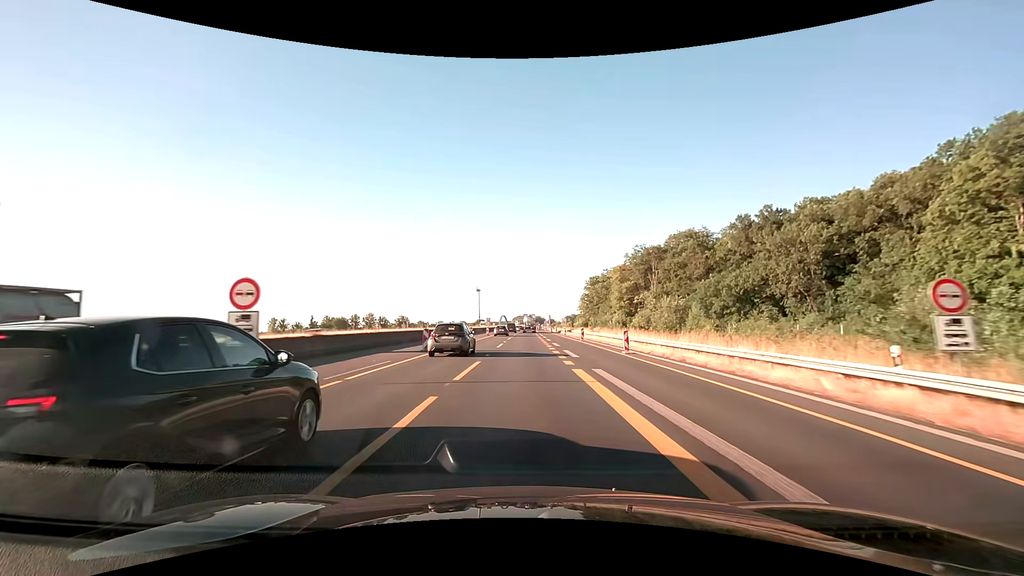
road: motorway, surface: asphalt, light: Day
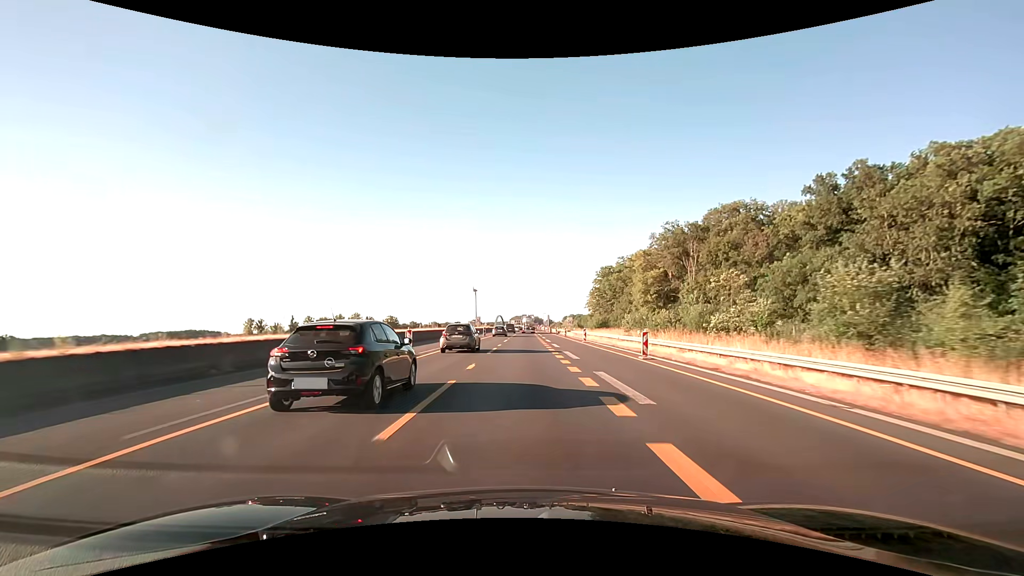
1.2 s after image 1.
(+0.1, +25.0) m; 0°
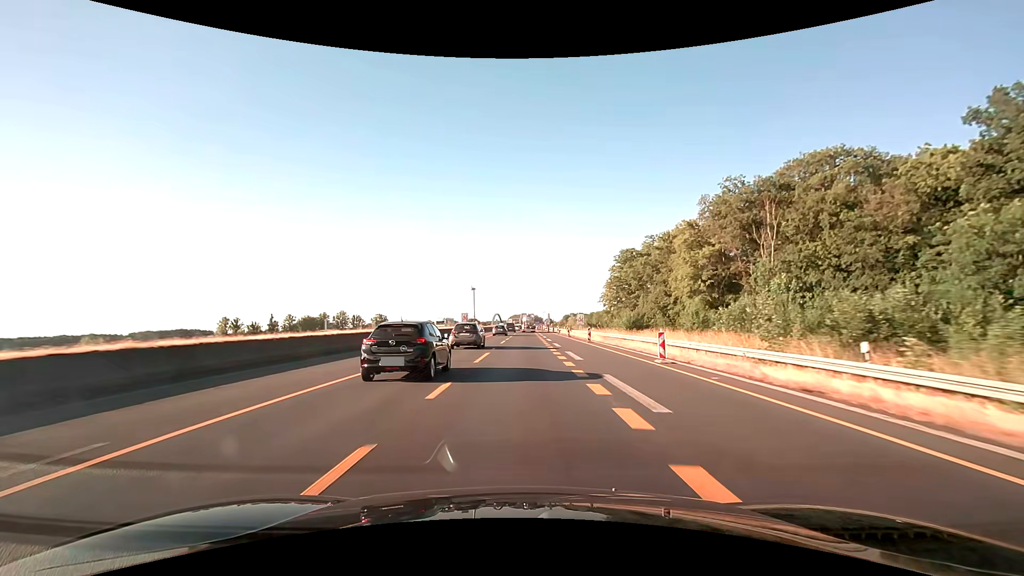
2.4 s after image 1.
(0.0, +25.0) m; 0°
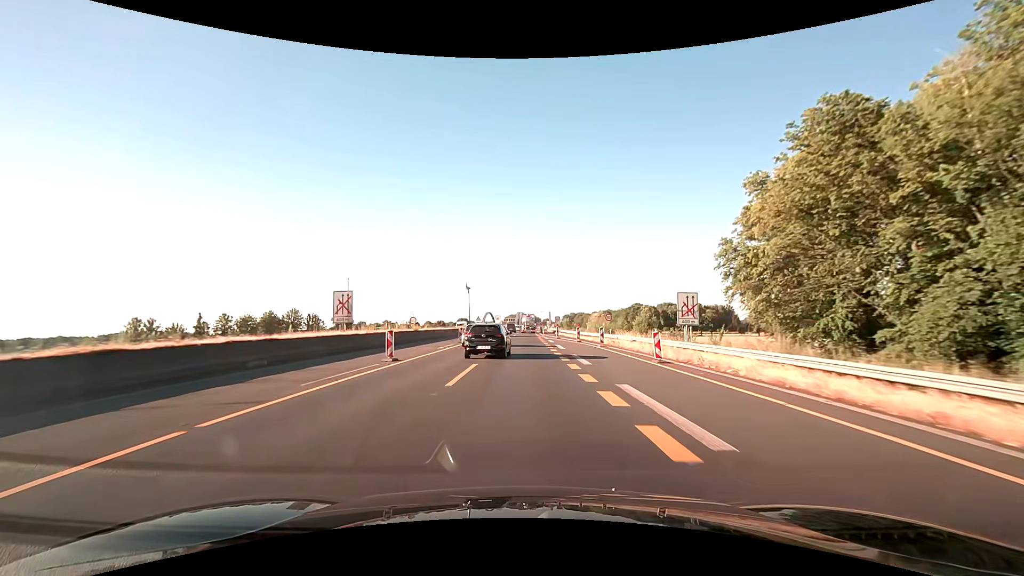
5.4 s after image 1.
(+0.1, +62.5) m; 0°
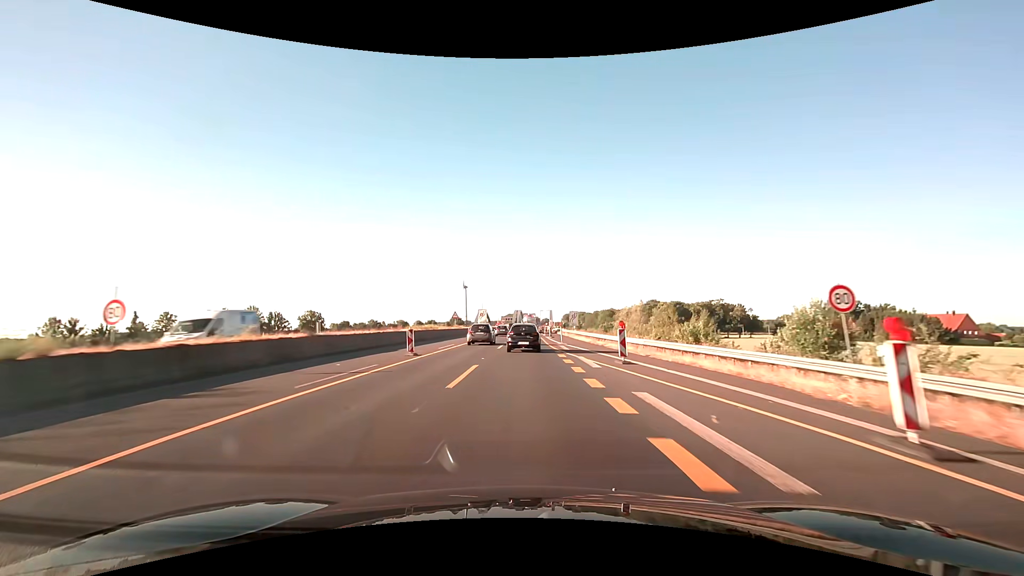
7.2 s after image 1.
(+0.1, +37.5) m; 0°
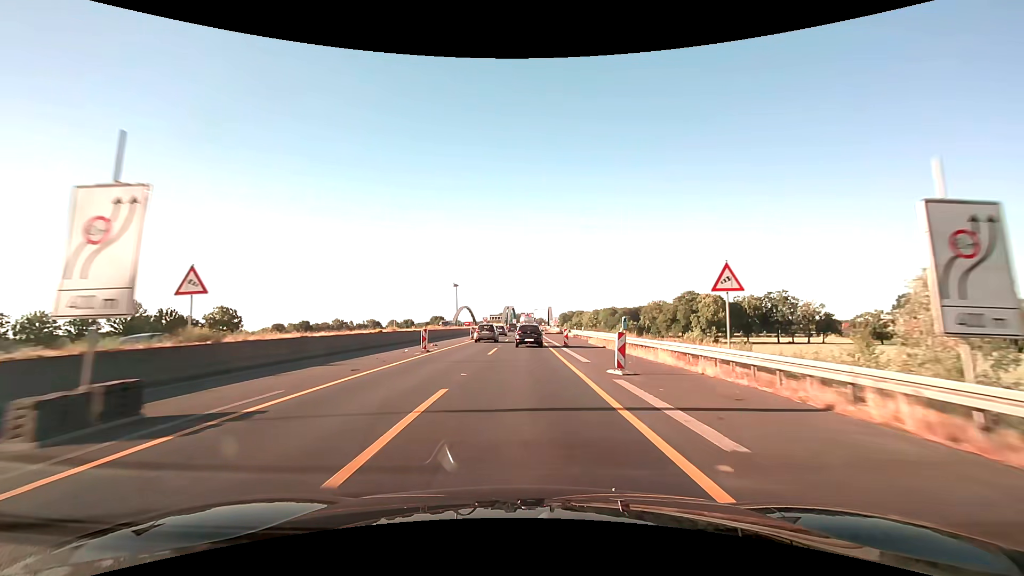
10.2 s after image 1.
(+0.3, +62.6) m; +1°
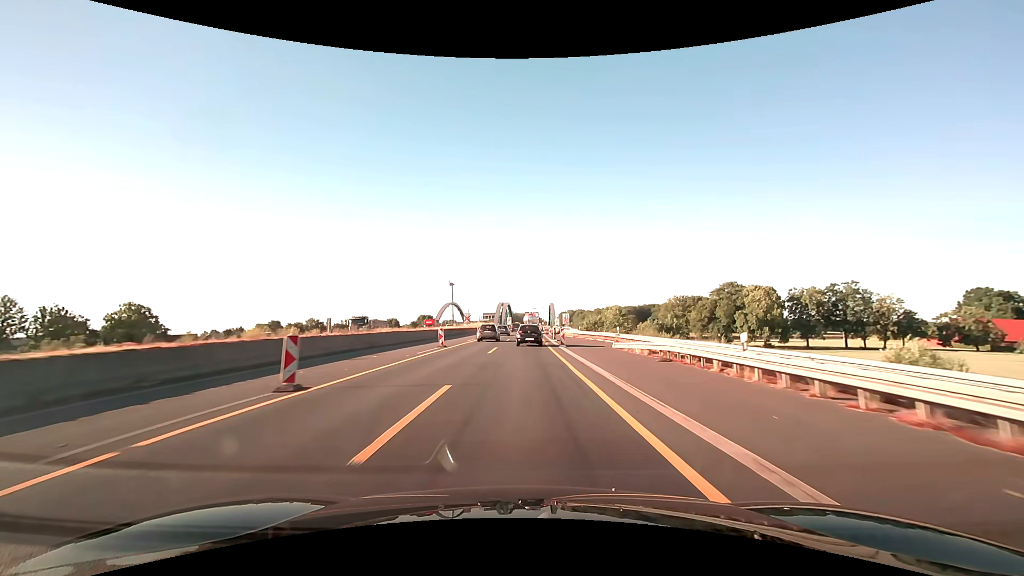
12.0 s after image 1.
(+0.1, +37.6) m; 0°
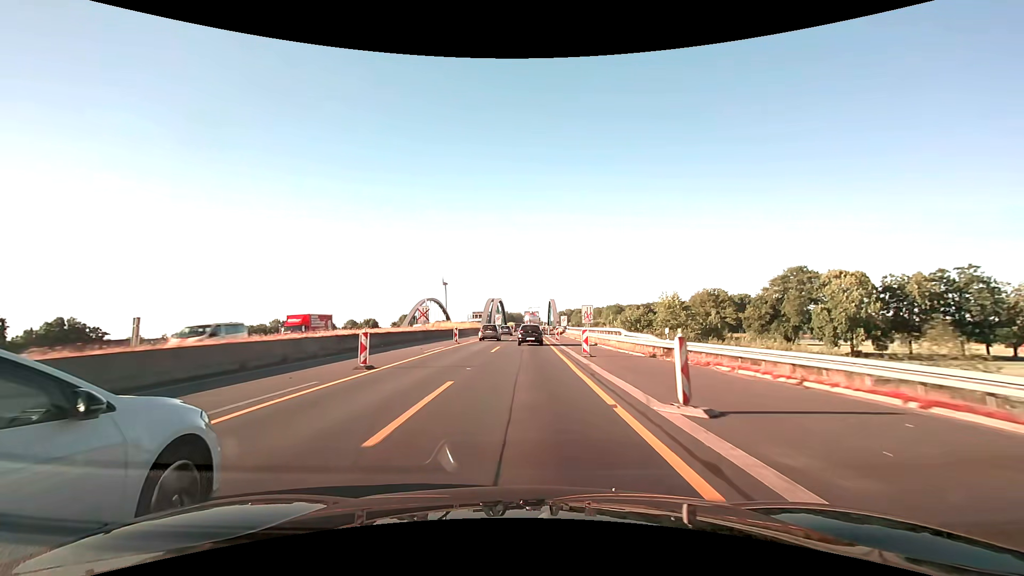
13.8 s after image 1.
(+0.2, +37.5) m; +1°
(0, +10) (0, +20) (0, +30) (0, +40) (0, +50) (+1, +60) (+1, +70) (+1, +80) (+1, +90) (+1, +100) m
